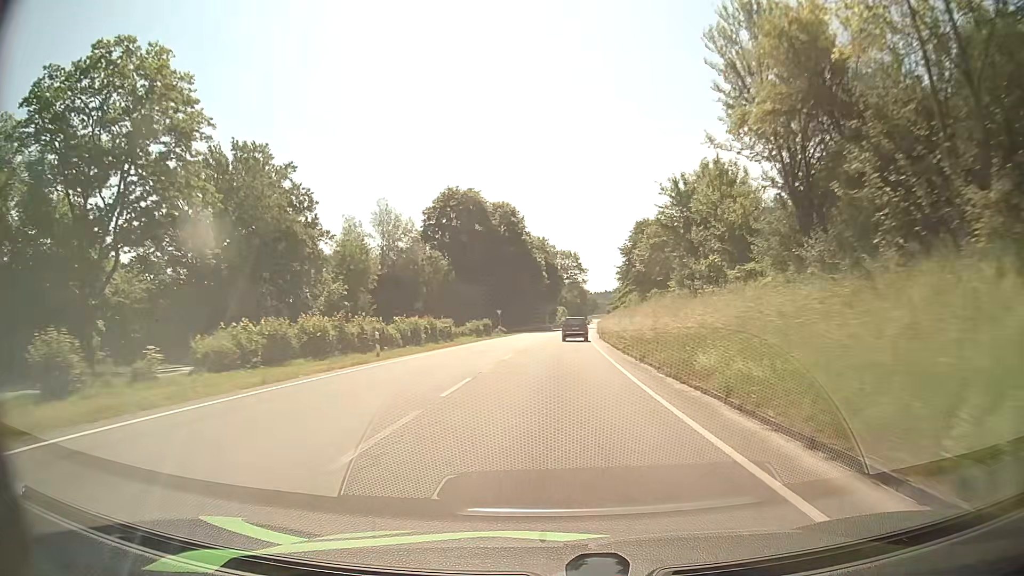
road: primary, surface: asphalt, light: Day
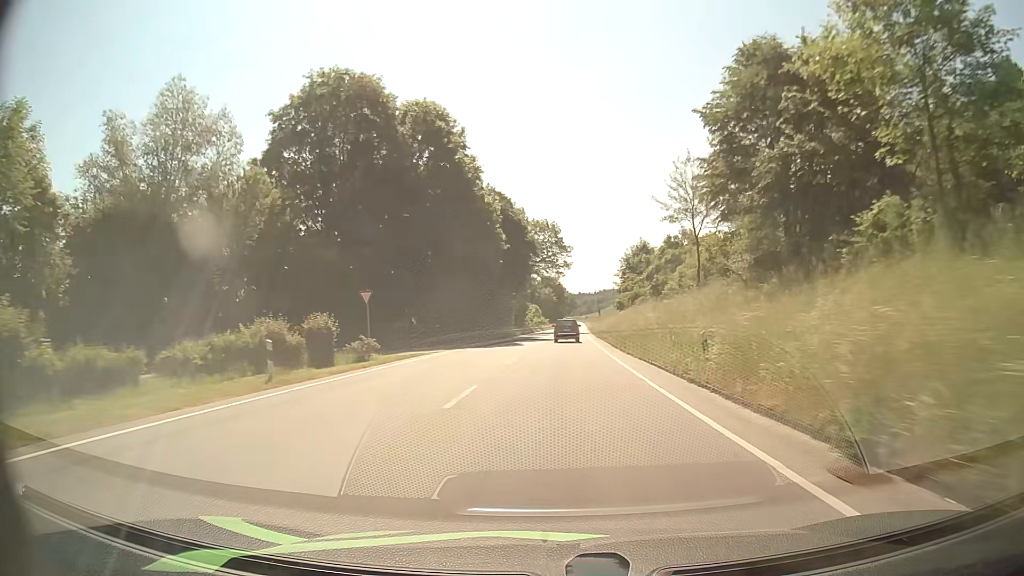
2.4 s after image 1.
(+1.0, +50.3) m; +2°
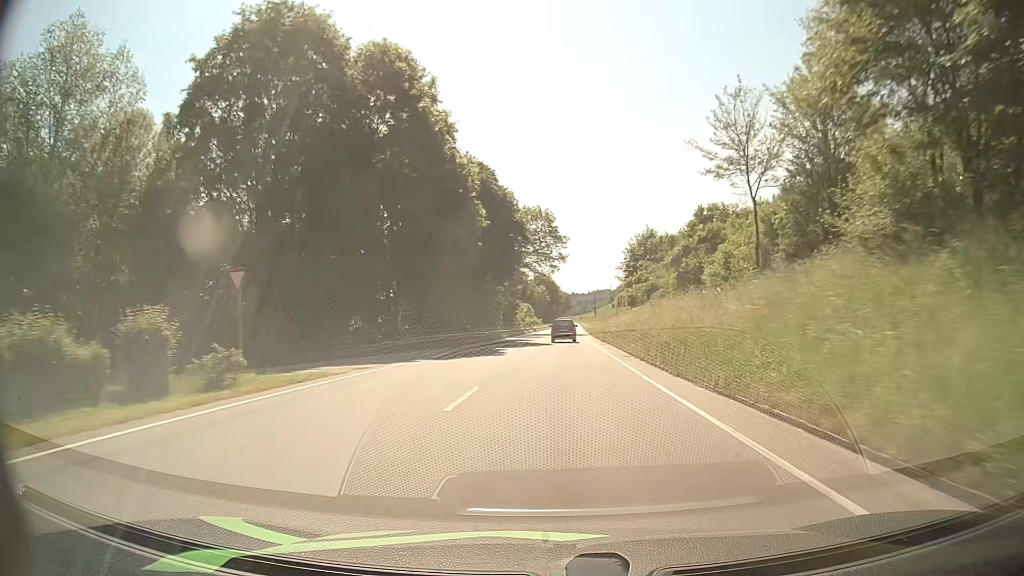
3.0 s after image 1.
(+0.1, +12.6) m; +1°
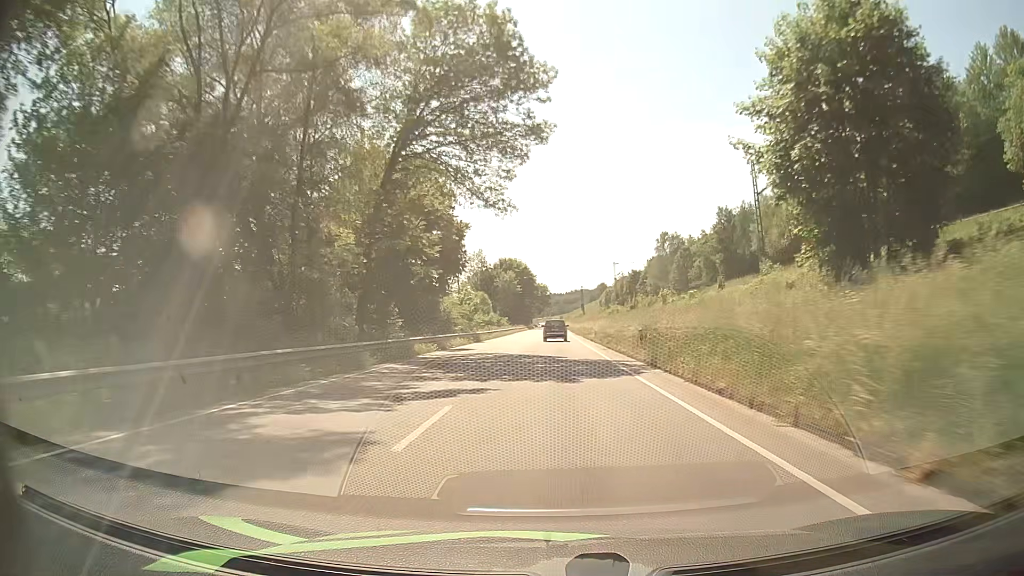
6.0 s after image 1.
(+1.5, +64.6) m; +2°
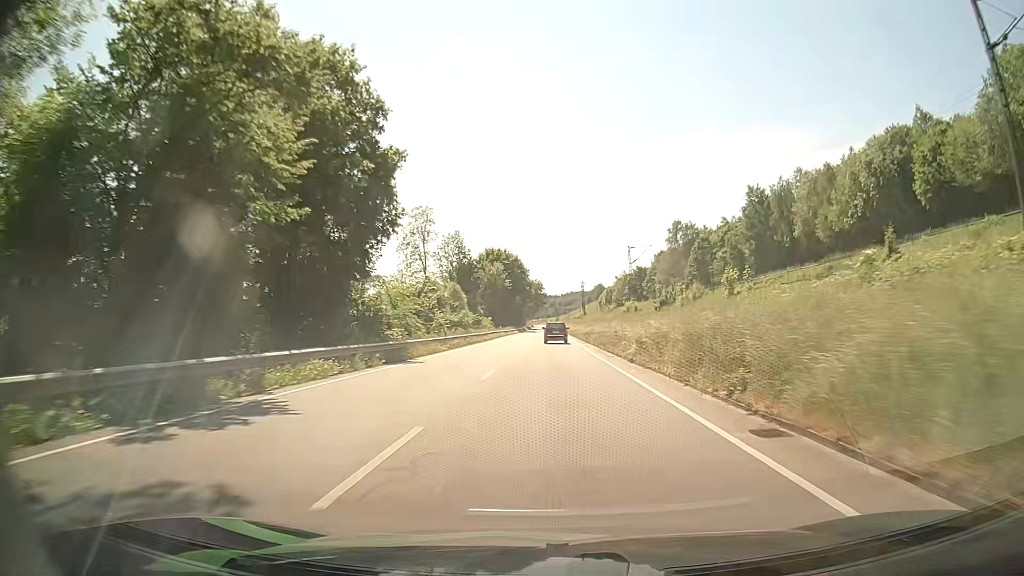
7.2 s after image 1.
(+0.1, +26.9) m; 0°
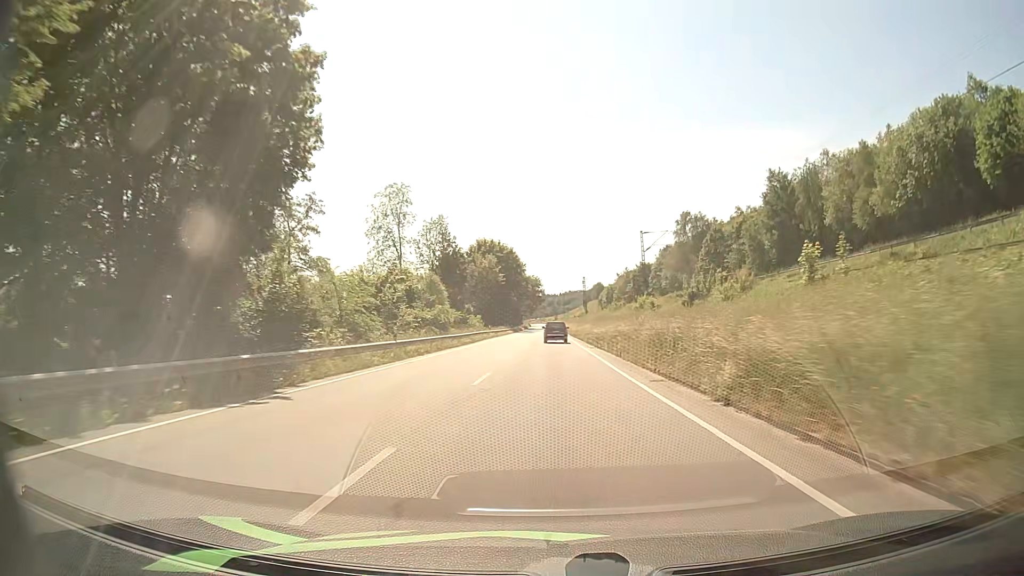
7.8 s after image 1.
(0.0, +13.7) m; 0°
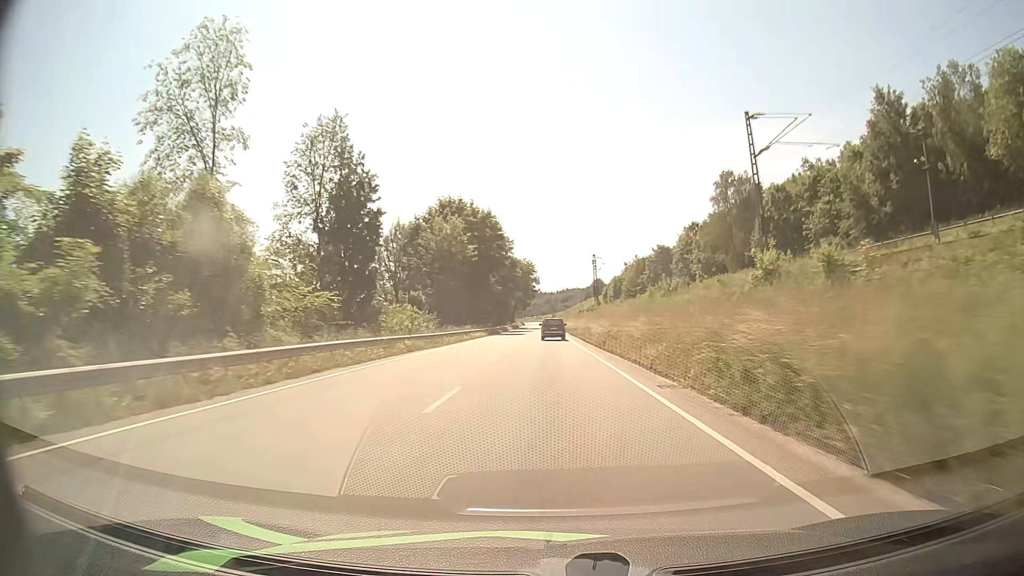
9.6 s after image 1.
(+0.1, +42.4) m; 0°
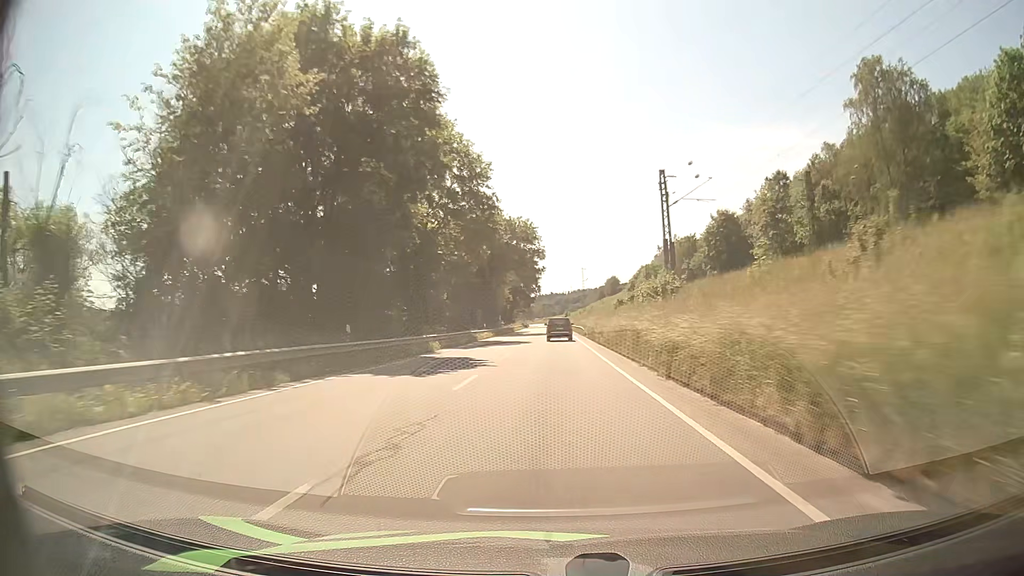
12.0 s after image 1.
(0.0, +57.7) m; -1°
(0, +10) (0, +20) (0, +30) (0, +40) (0, +50) (0, +60) (0, +70) (0, +80) (0, +90) (0, +100) m
